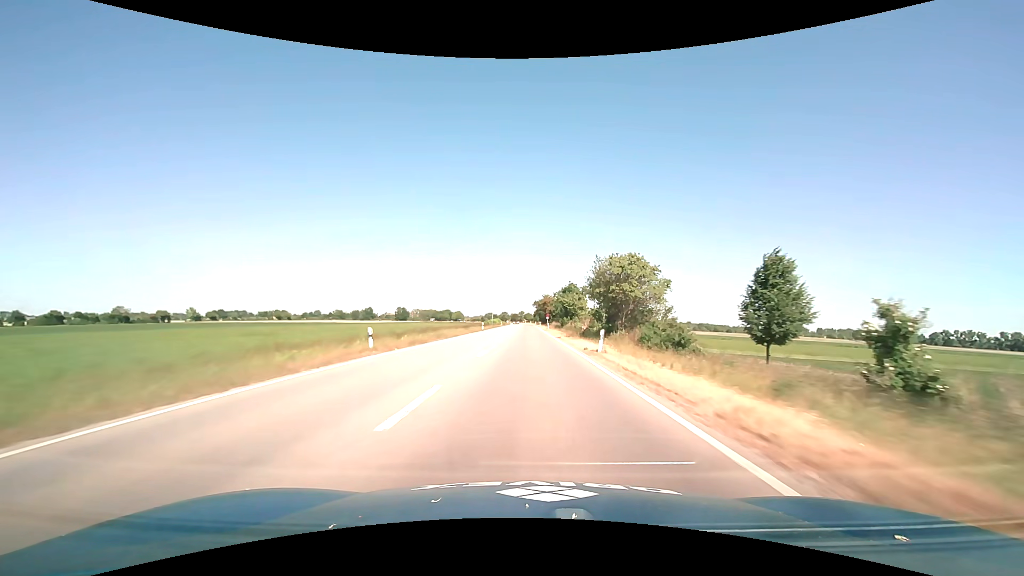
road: primary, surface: asphalt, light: Day
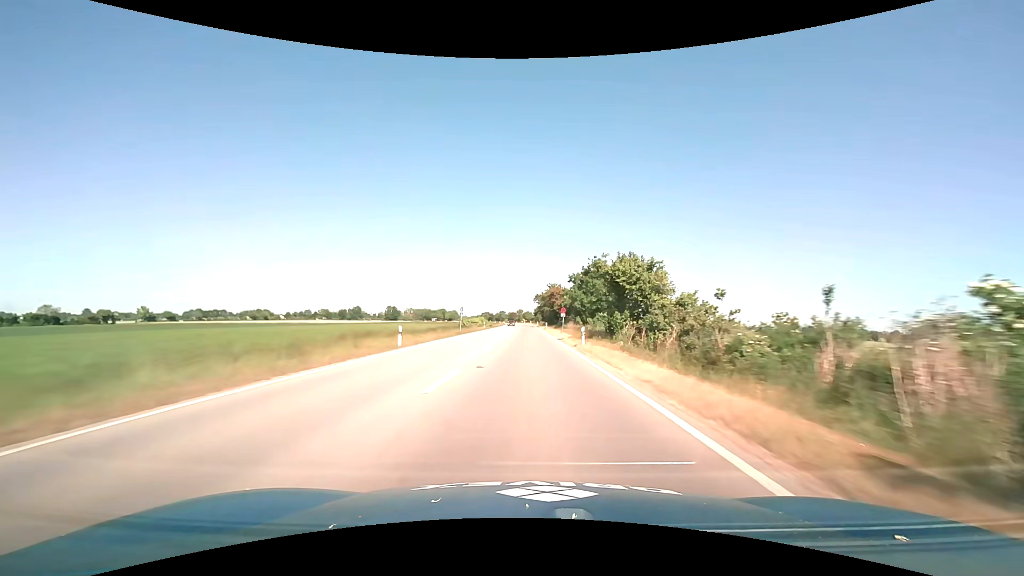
(0.0, +45.6) m; 0°
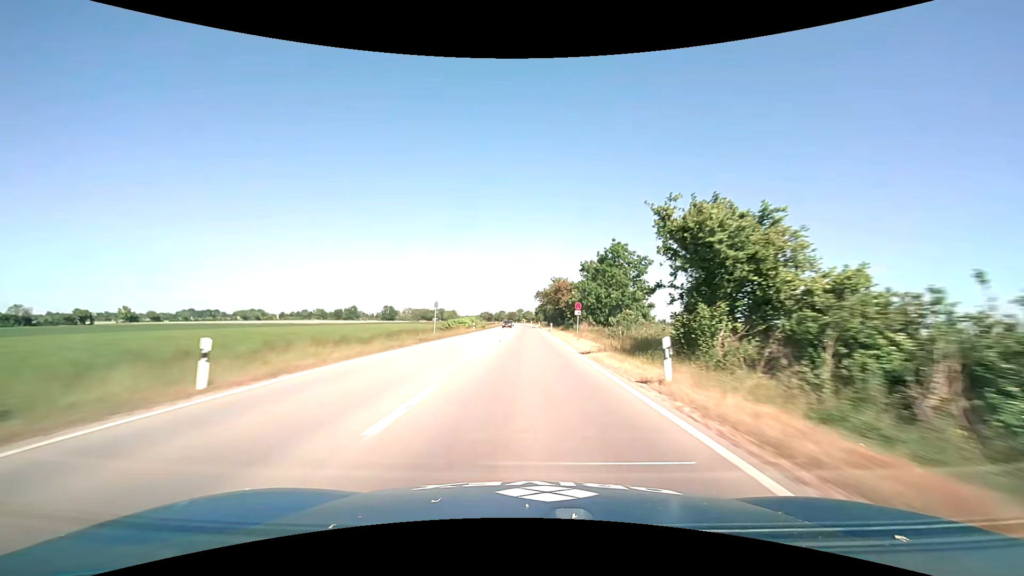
(0.0, +15.4) m; 0°
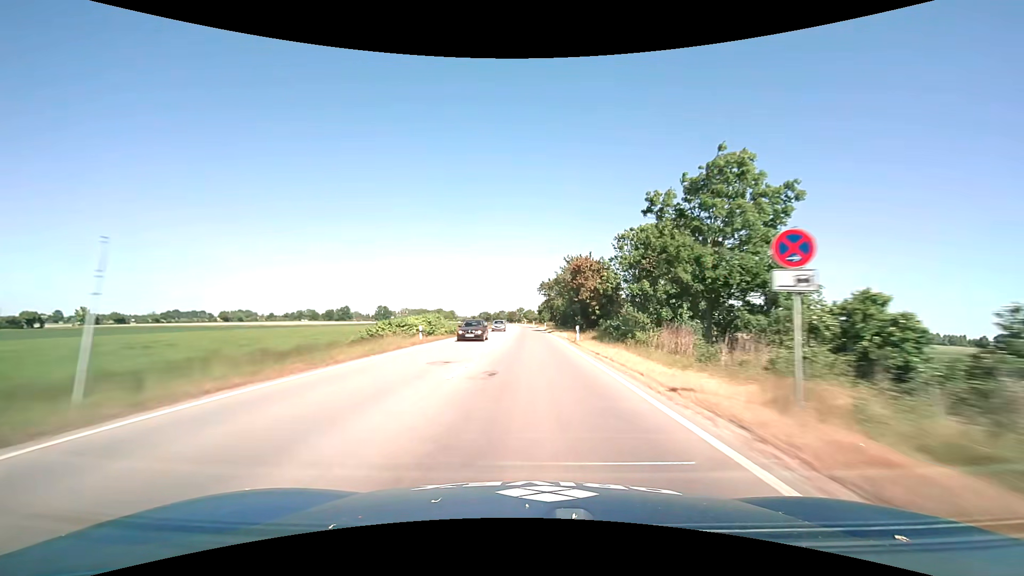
(0.0, +30.8) m; 0°
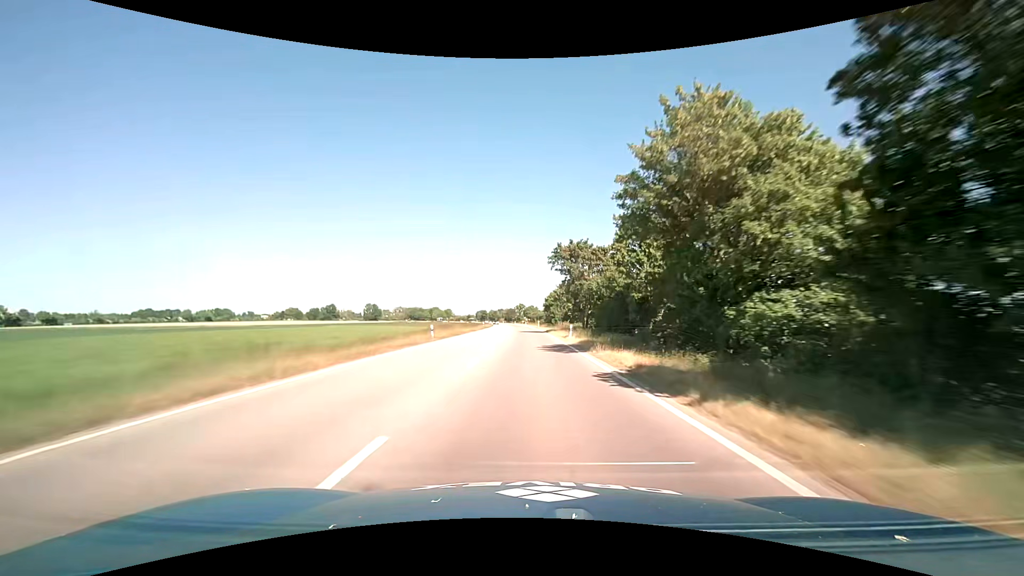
(-0.1, +46.0) m; 0°
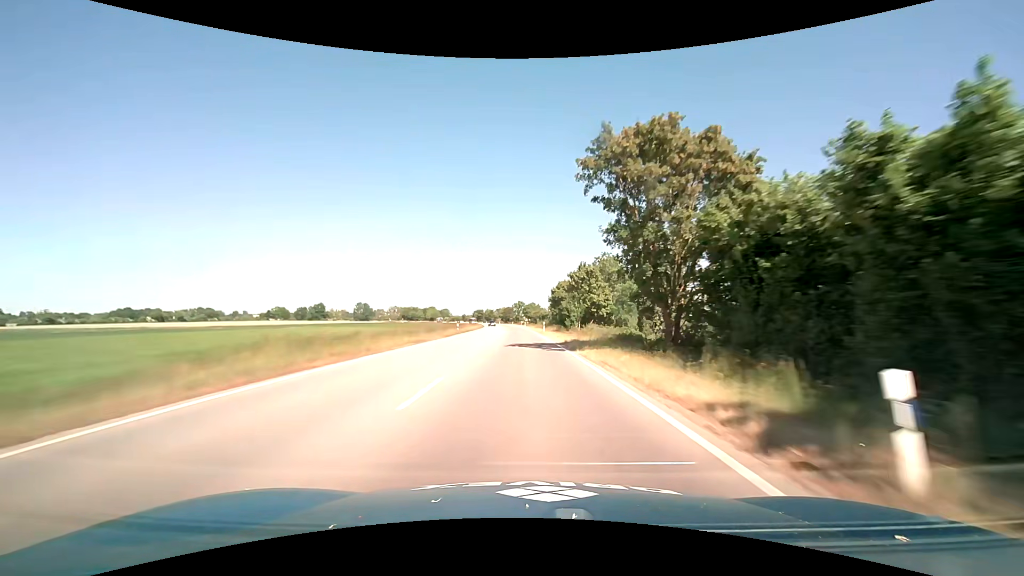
(+0.1, +30.5) m; 0°
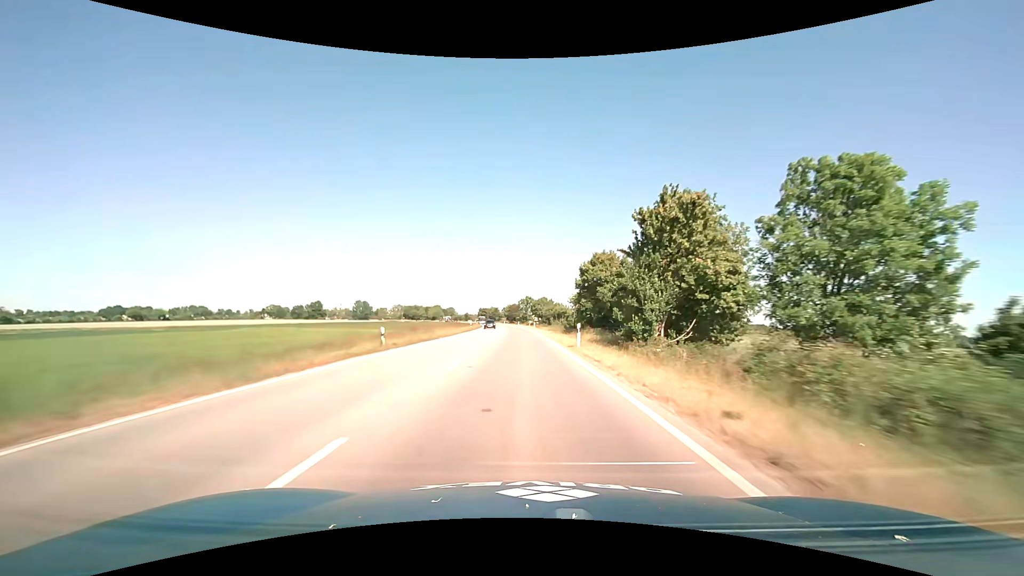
(-0.2, +30.3) m; -1°
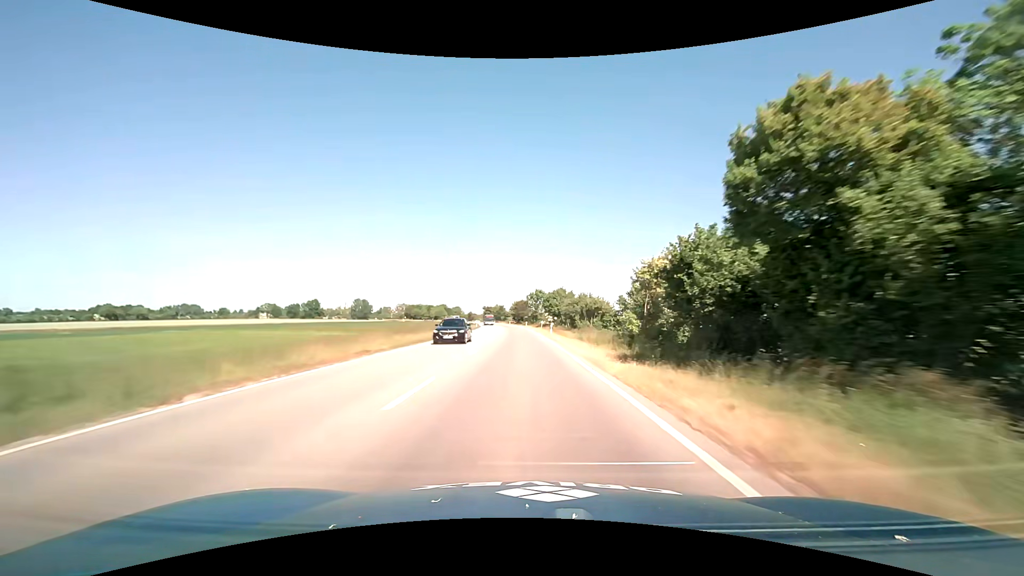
(-0.4, +30.2) m; -2°
(0, +10) (0, +20) (0, +30) (0, +40) (0, +50) (-1, +60) (-1, +70) (-1, +80) (-2, +90) (-3, +100) m
